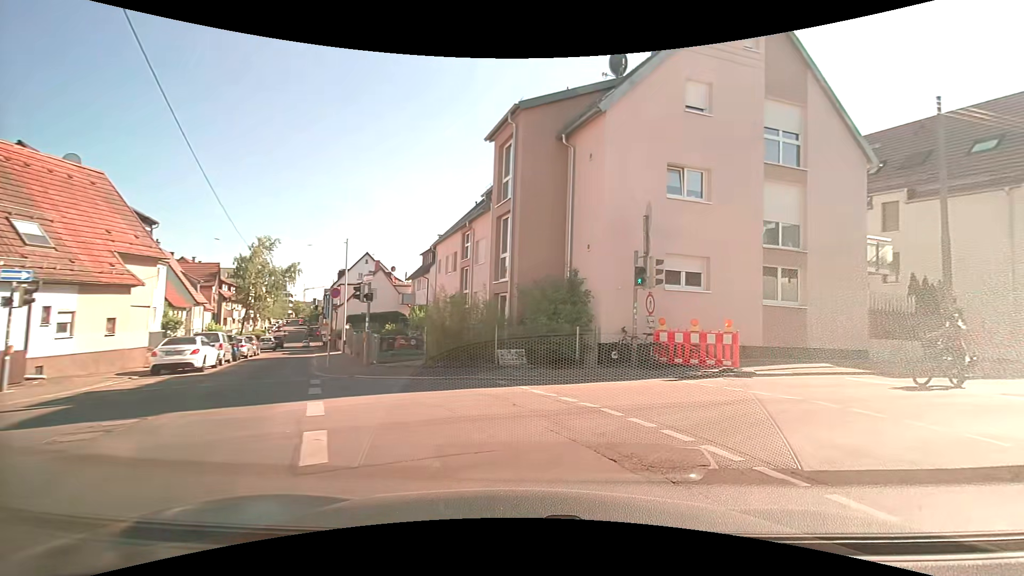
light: Day
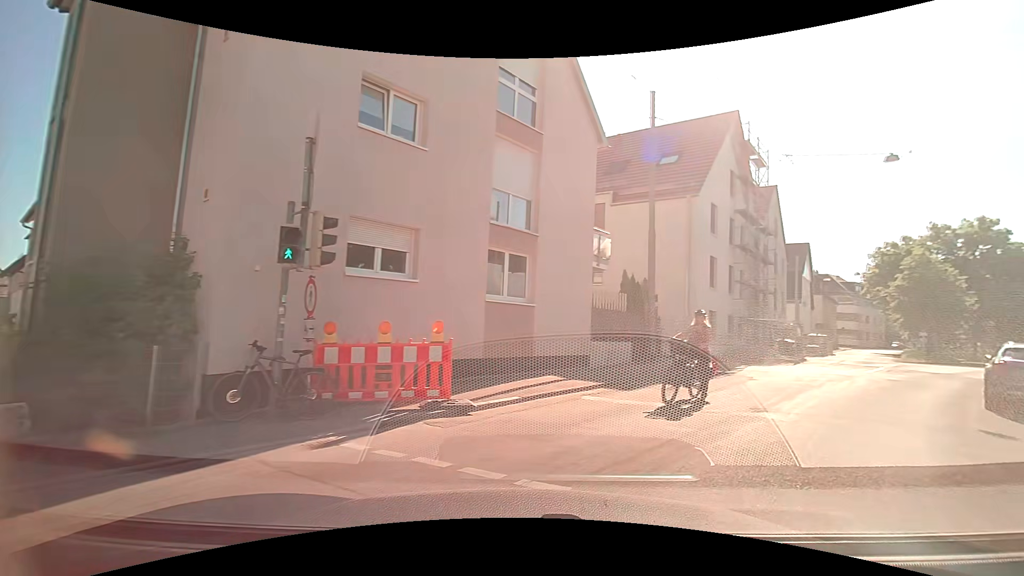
(+1.5, +6.0) m; +30°
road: residential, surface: asphalt
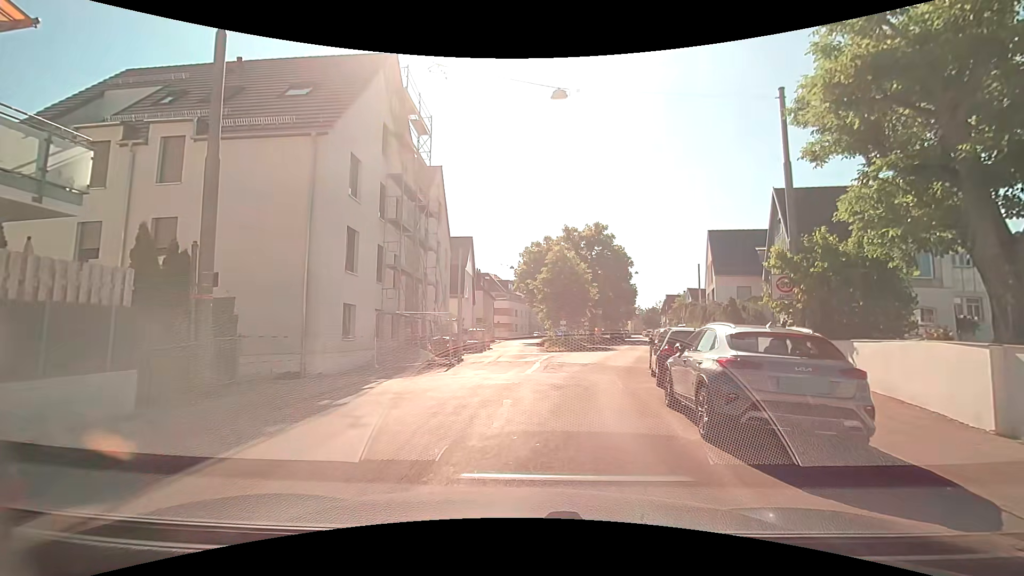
(+3.5, +7.7) m; +35°
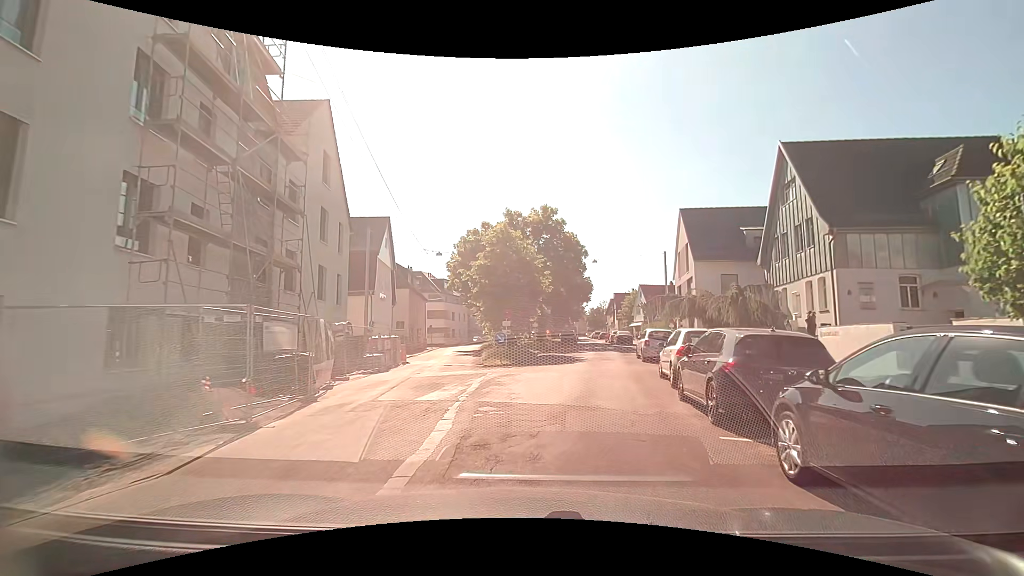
(+0.7, +10.7) m; +8°
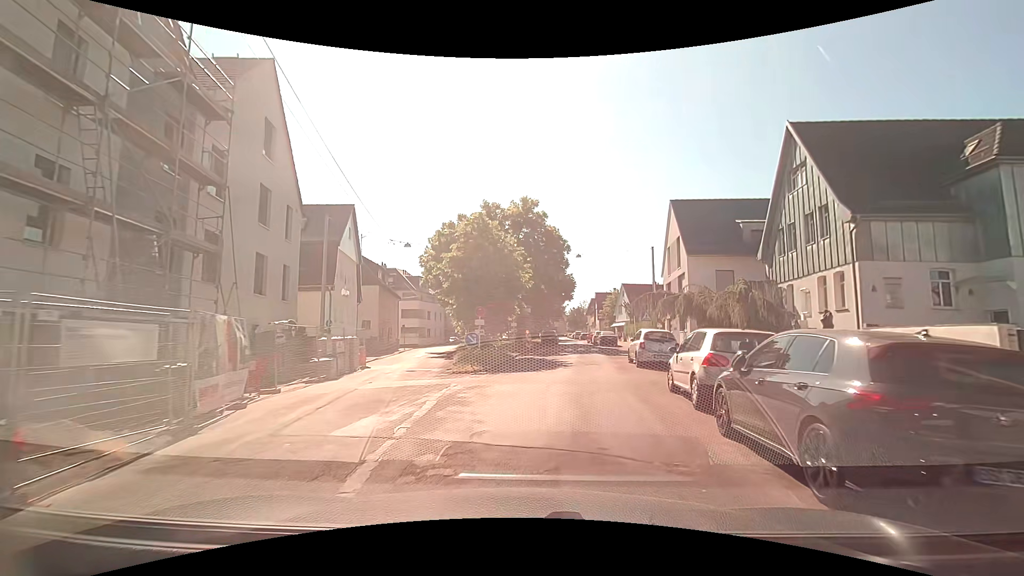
(0.0, +3.4) m; +2°
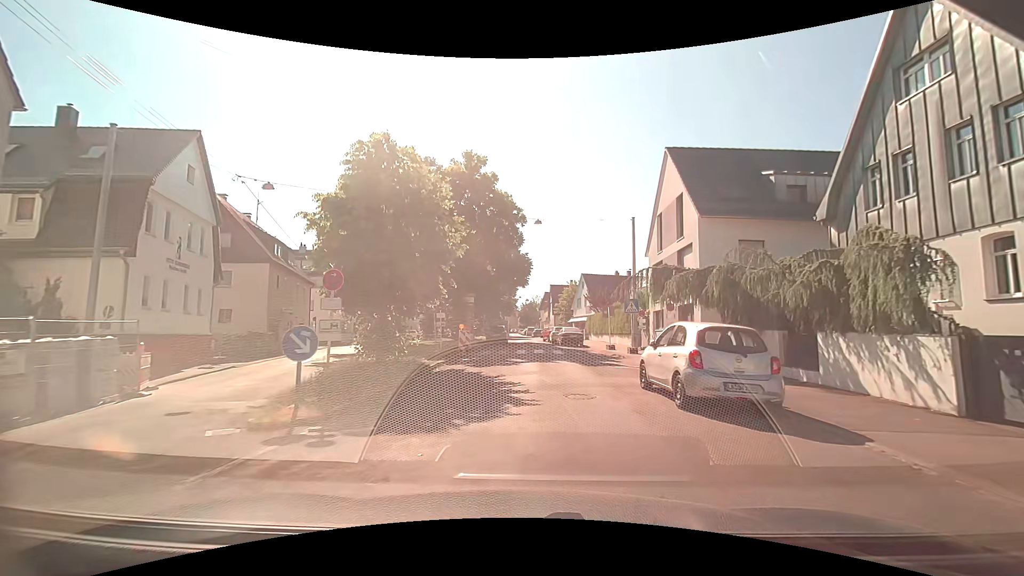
(+0.6, +11.4) m; +6°
